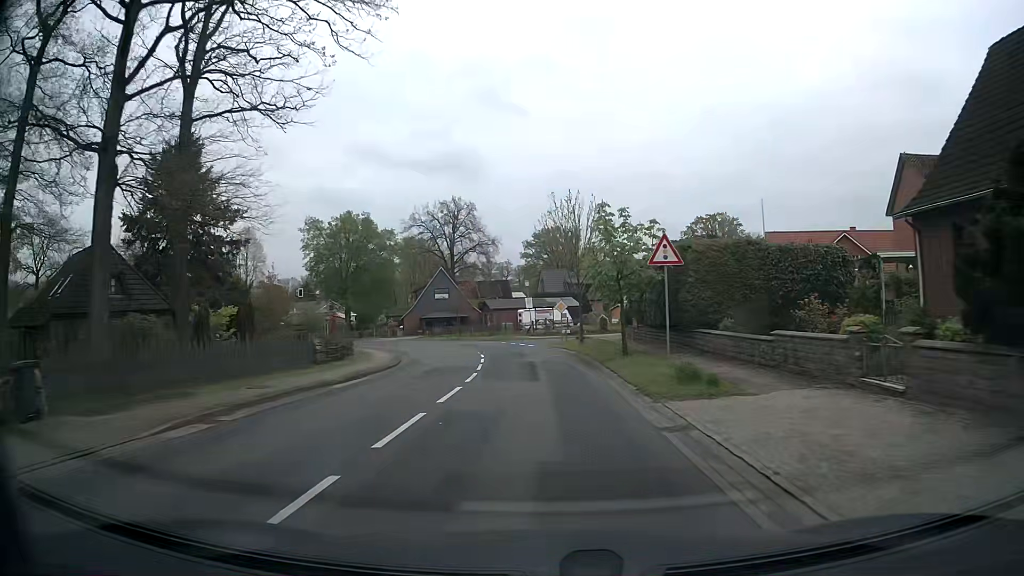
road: secondary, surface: asphalt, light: Day
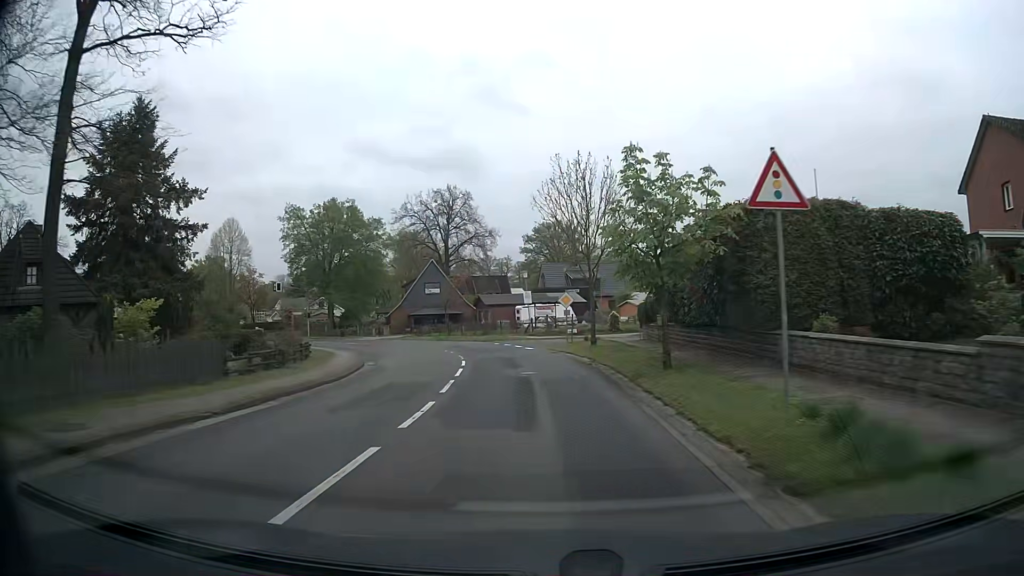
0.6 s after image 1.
(0.0, +7.7) m; 0°
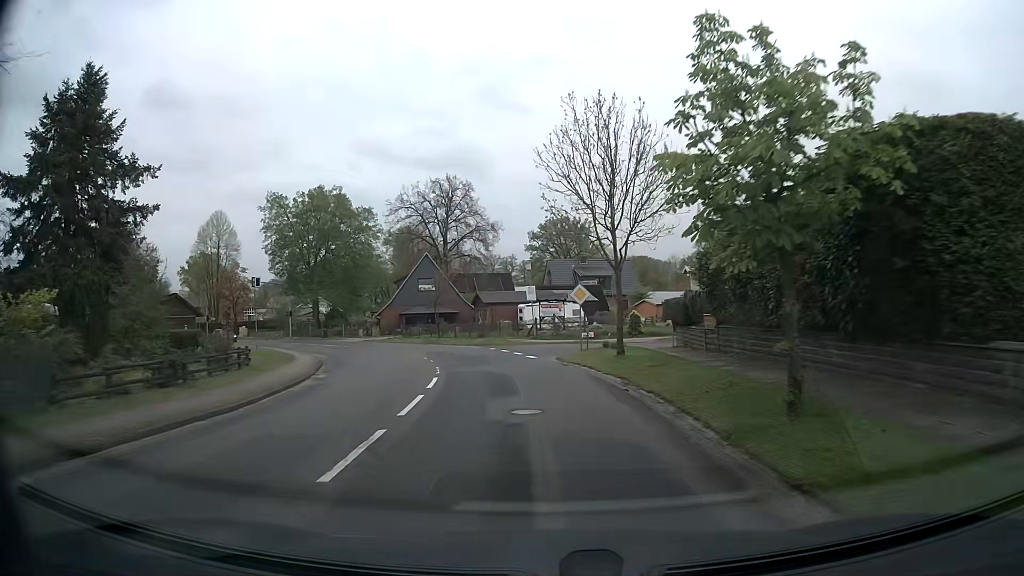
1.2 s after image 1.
(0.0, +7.7) m; 0°
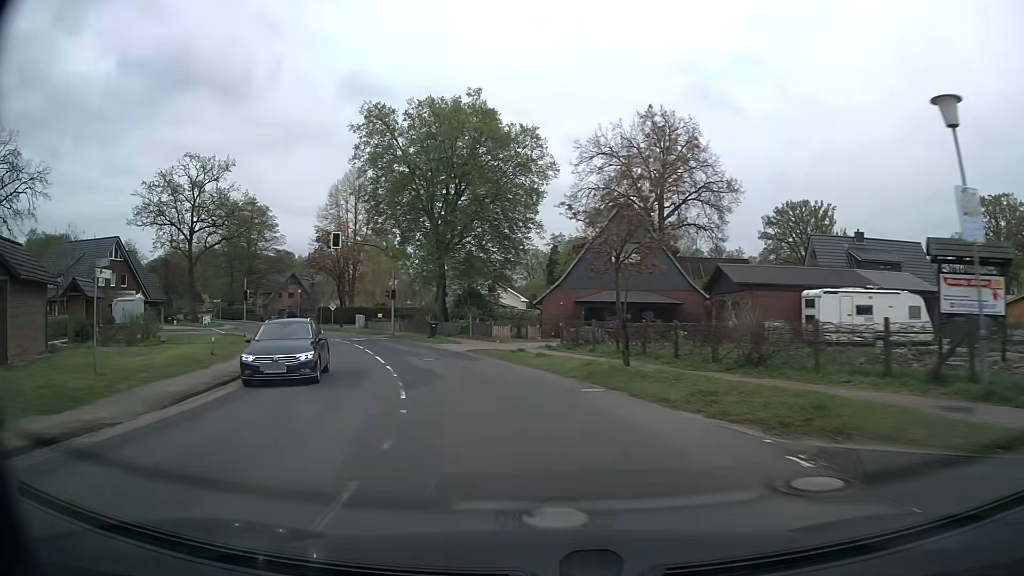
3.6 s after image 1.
(-3.3, +30.1) m; -18°
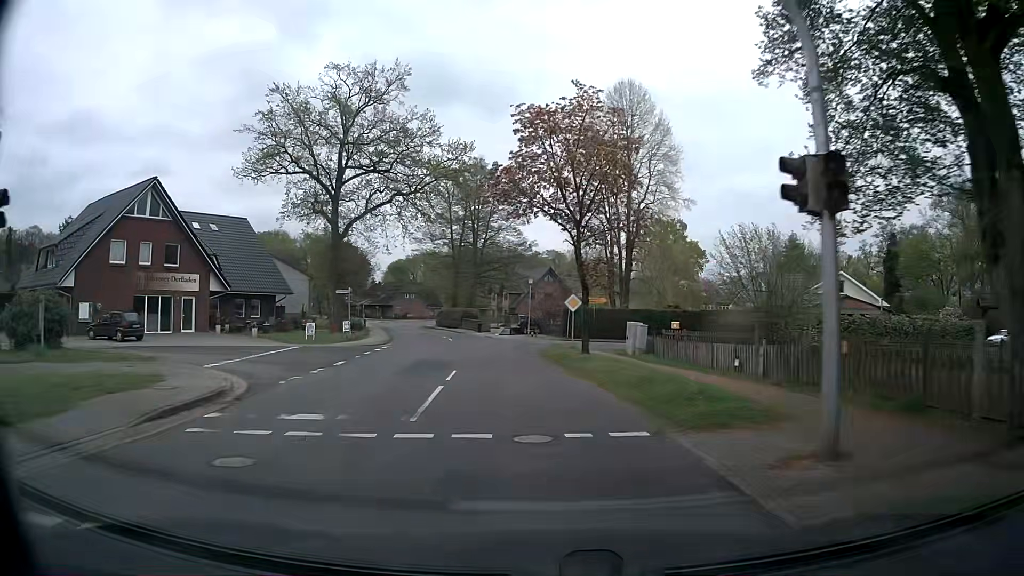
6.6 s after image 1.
(-9.3, +36.4) m; -24°
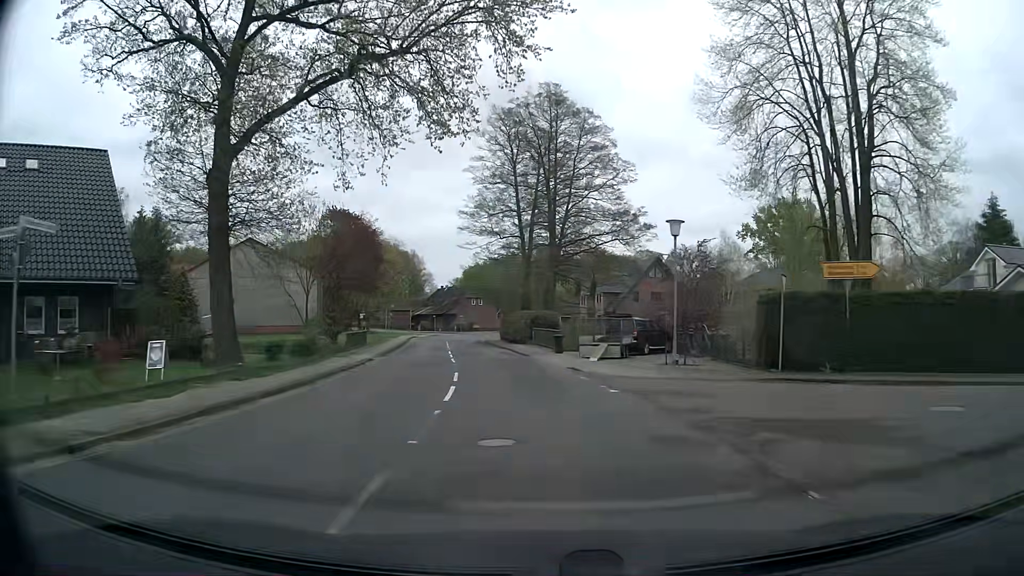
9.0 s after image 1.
(-2.1, +30.5) m; -8°
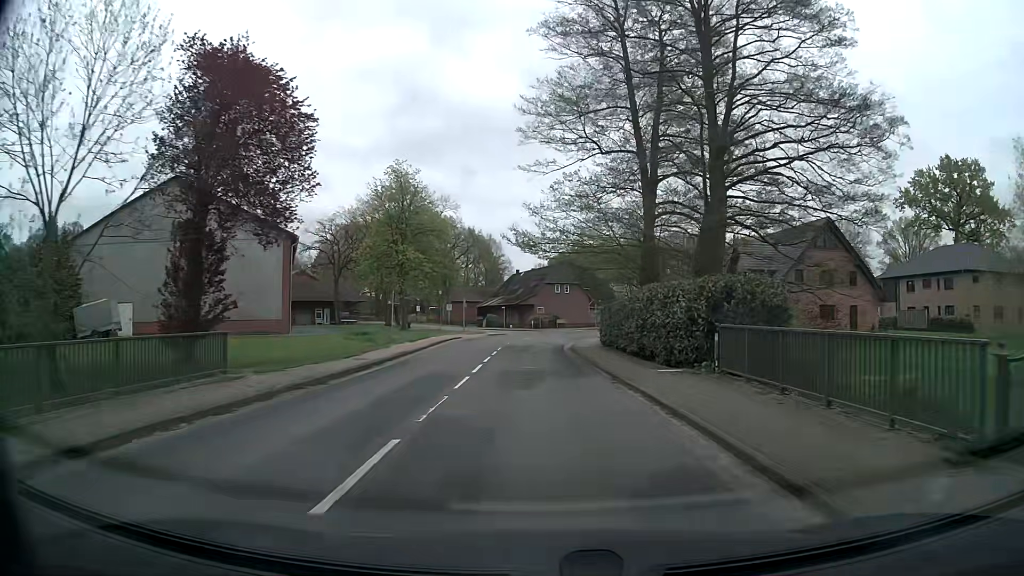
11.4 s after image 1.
(-2.3, +30.3) m; -7°
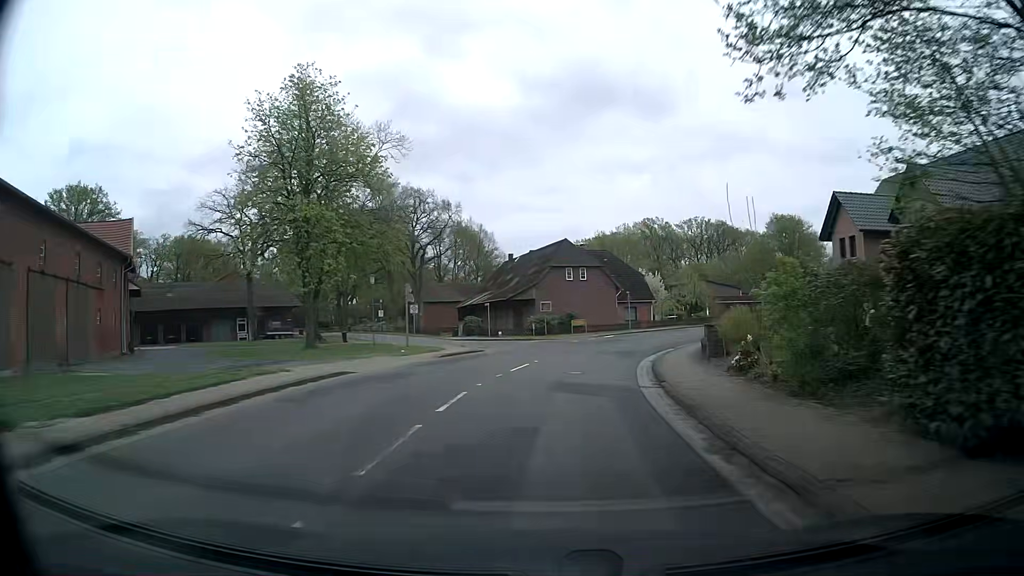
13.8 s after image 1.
(-0.8, +30.5) m; -1°
(0, +10) (+1, +20) (+3, +30) (+7, +39) (+11, +48) (+17, +56) (+23, +64) (+30, +71) (+38, +78) (+45, +84) m
